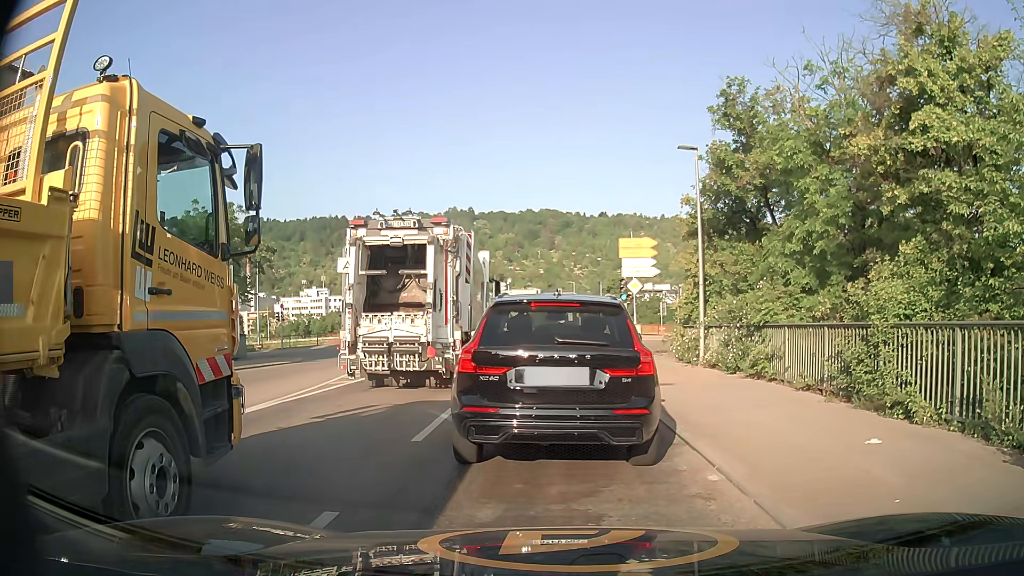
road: secondary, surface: asphalt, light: Day
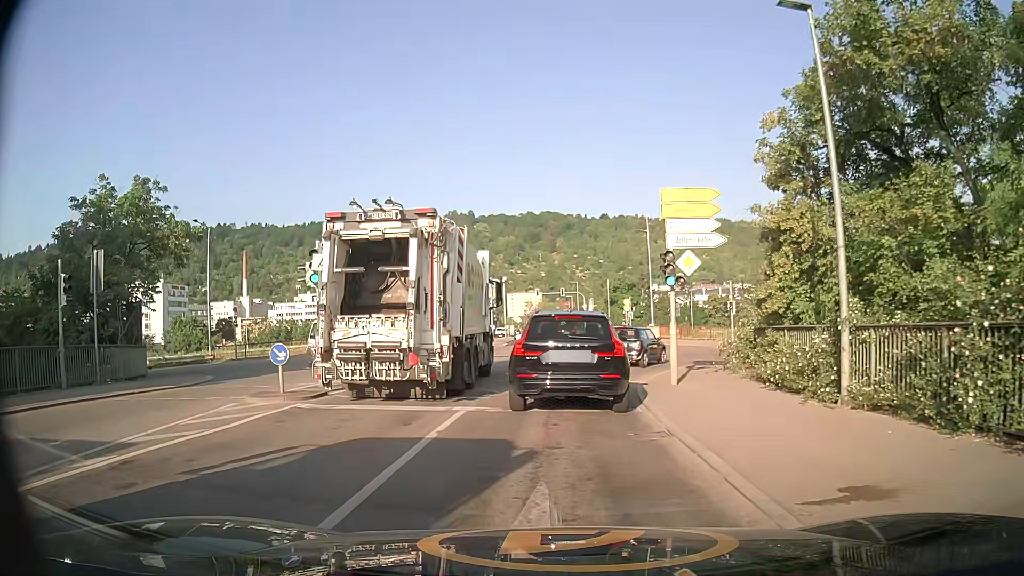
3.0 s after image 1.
(+0.2, +10.2) m; 0°
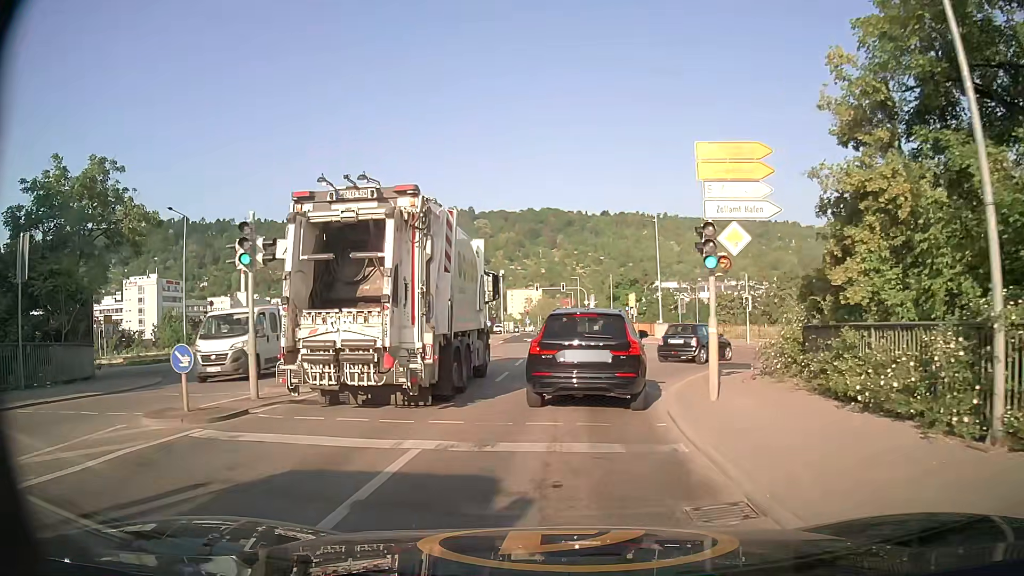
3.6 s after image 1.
(+0.1, +4.0) m; +1°
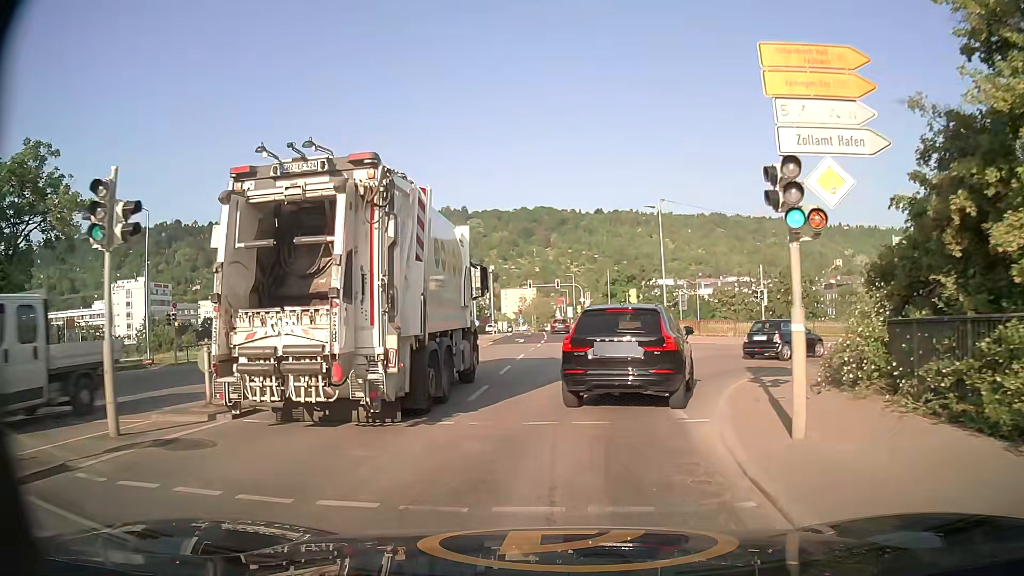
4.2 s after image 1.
(0.0, +4.5) m; +1°
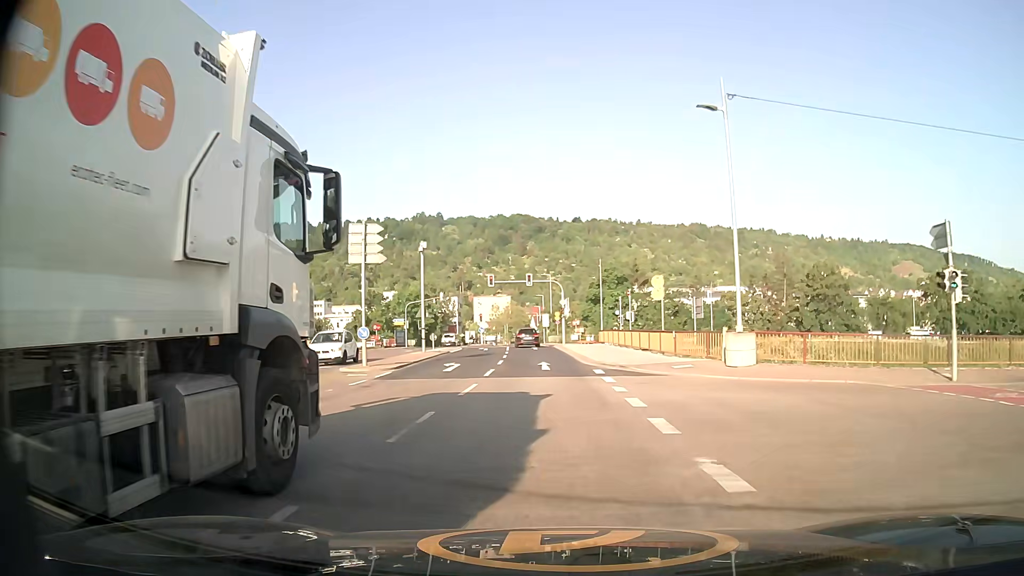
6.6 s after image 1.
(+0.3, +22.4) m; +2°
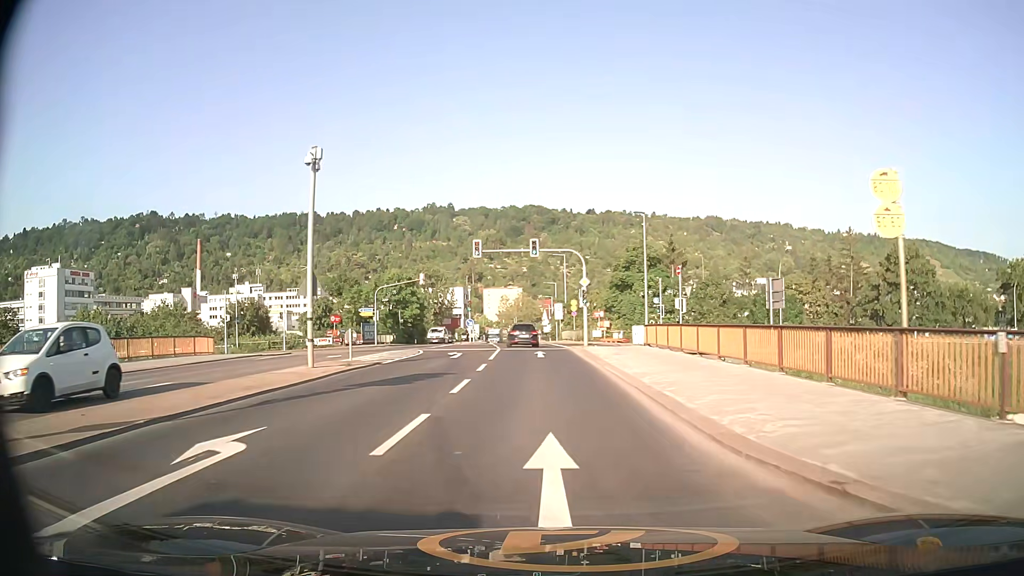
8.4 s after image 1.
(-0.4, +19.5) m; -2°
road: tertiary
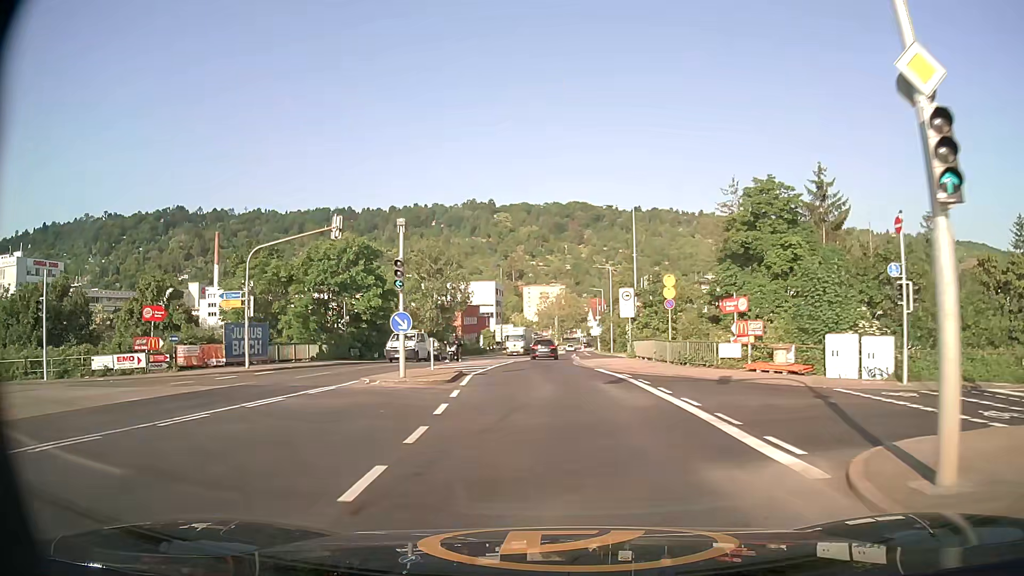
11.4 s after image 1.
(-0.9, +33.9) m; -3°
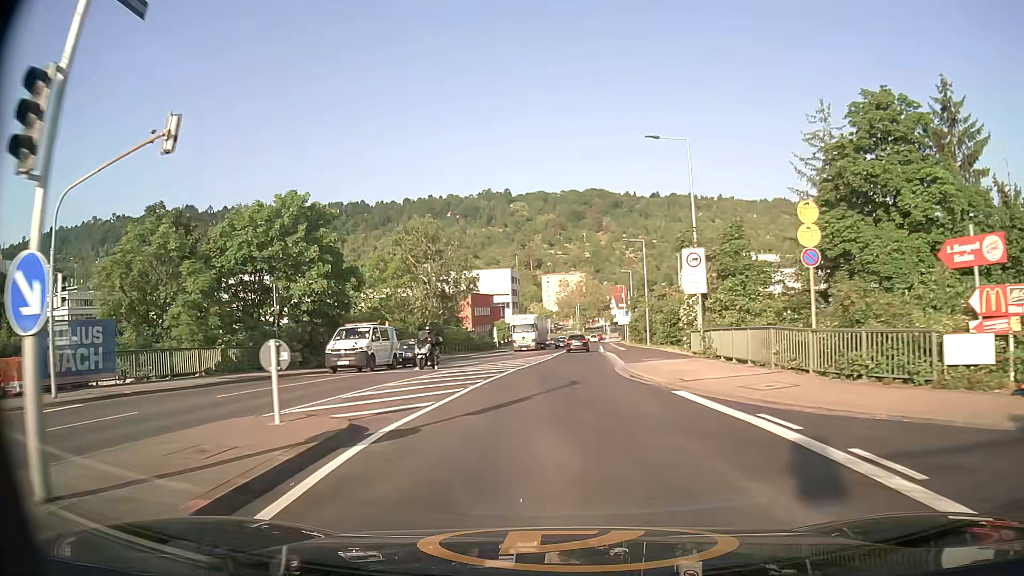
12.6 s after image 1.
(-0.2, +14.5) m; -2°
(0, +10) (0, +20) (0, +30) (+1, +40) (+1, +50) (+2, +60) (+3, +70) (+3, +80) (+4, +90) (+5, +100) m
